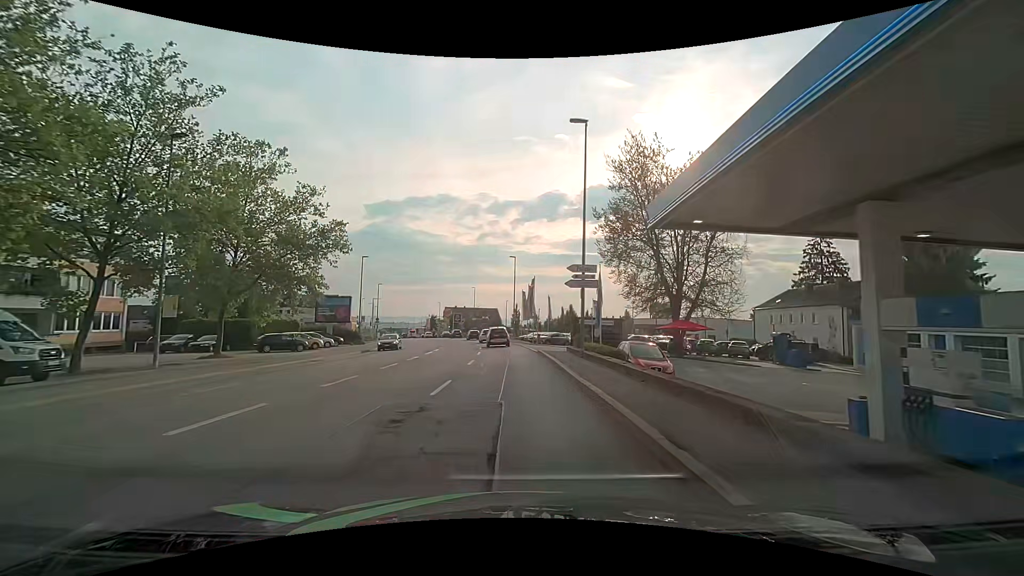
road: tertiary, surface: asphalt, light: Day
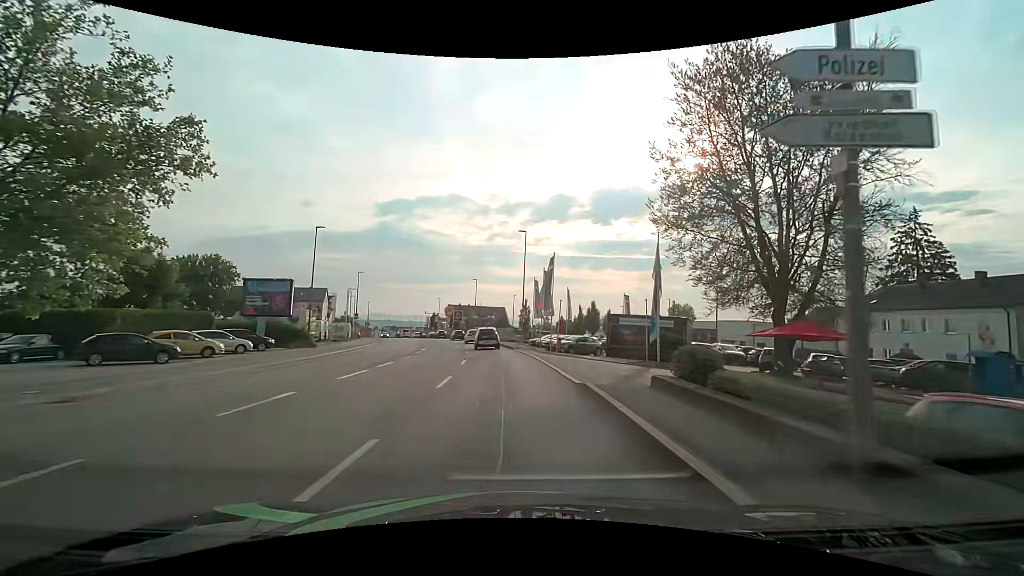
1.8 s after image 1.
(-0.1, +16.4) m; 0°
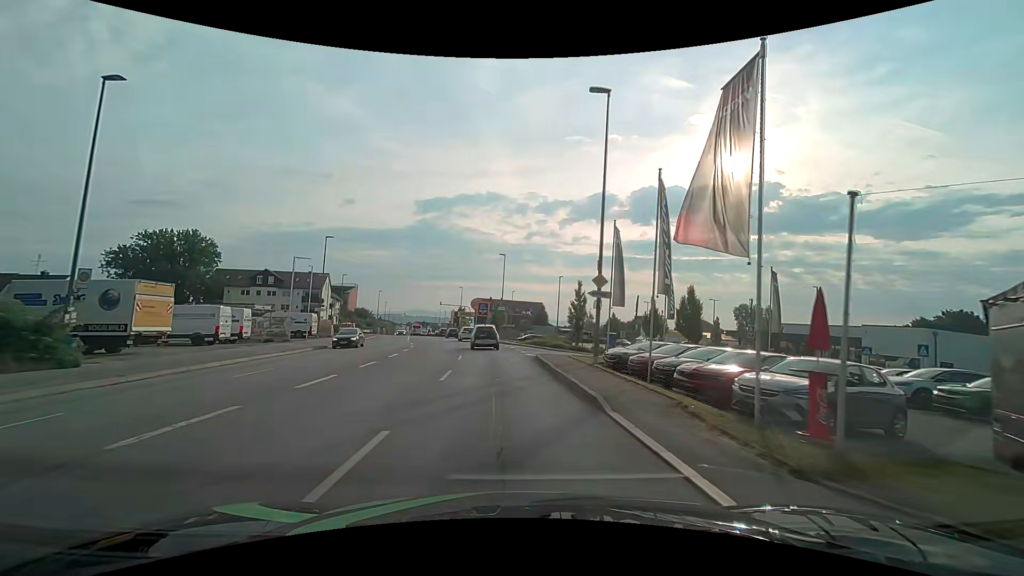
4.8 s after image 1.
(-1.3, +26.5) m; -5°
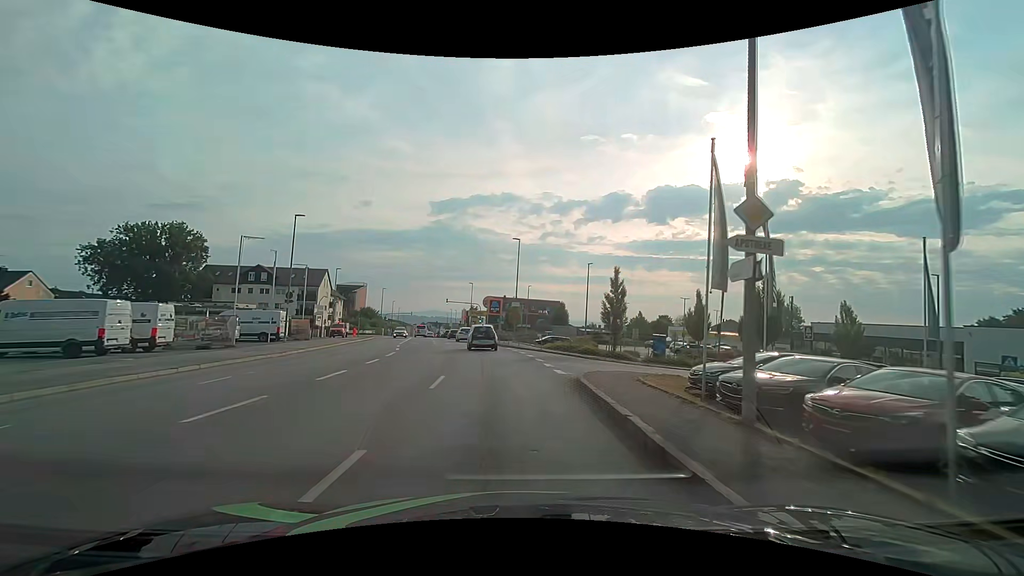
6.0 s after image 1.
(-0.2, +10.5) m; -2°
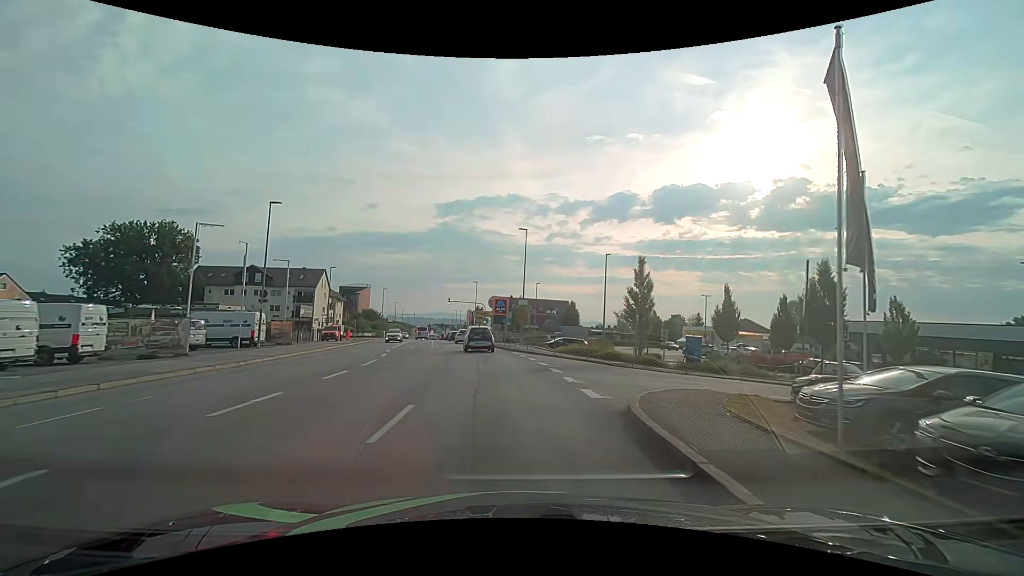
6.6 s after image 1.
(0.0, +5.2) m; -1°
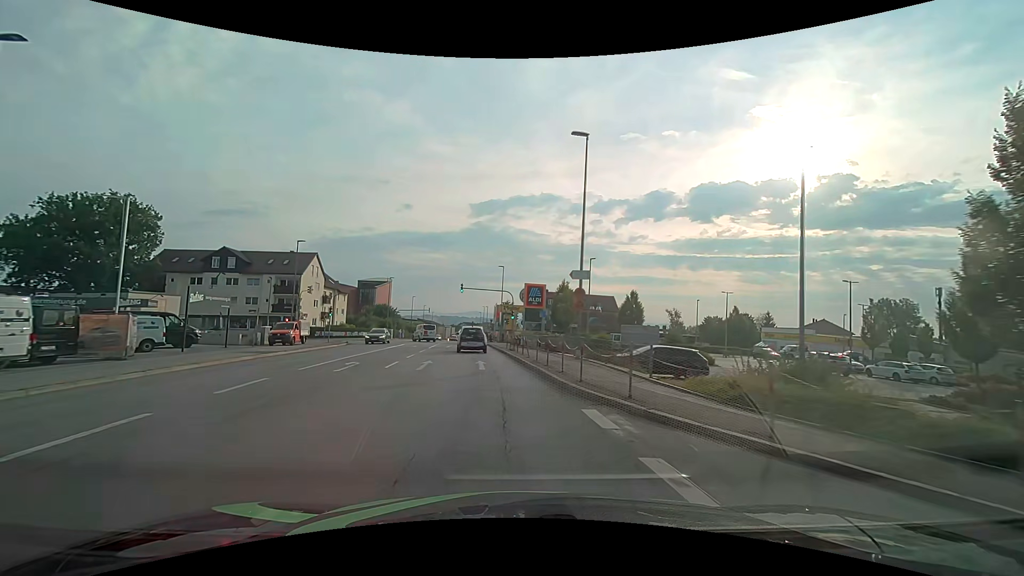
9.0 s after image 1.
(-0.7, +21.3) m; -3°
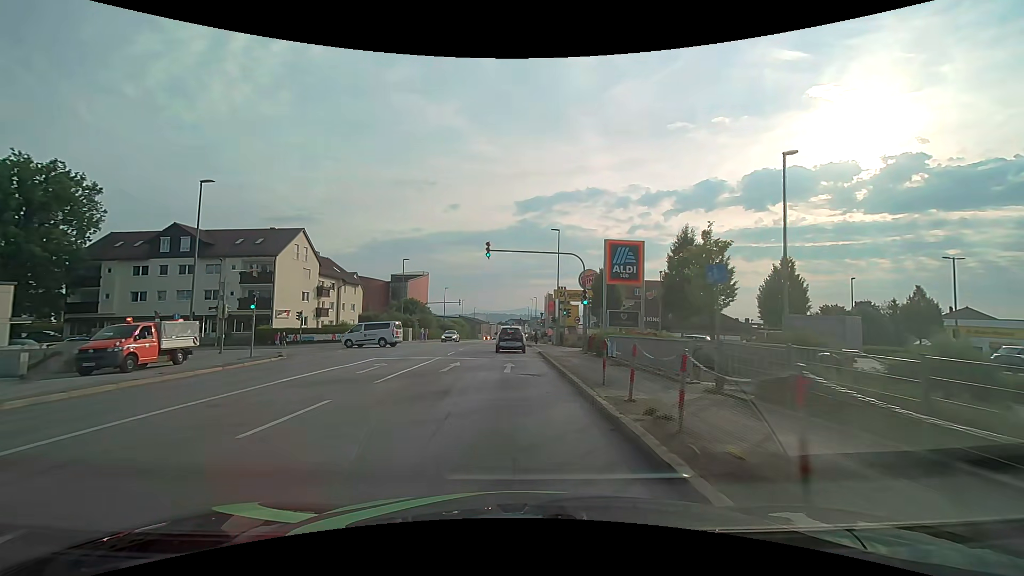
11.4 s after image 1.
(-1.4, +23.3) m; -6°
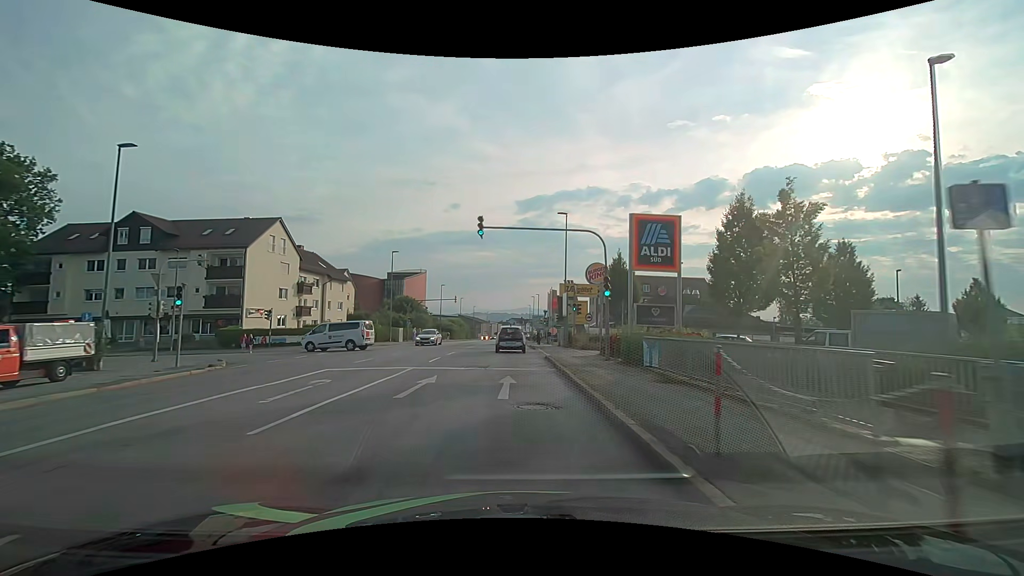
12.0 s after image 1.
(0.0, +6.0) m; 0°
